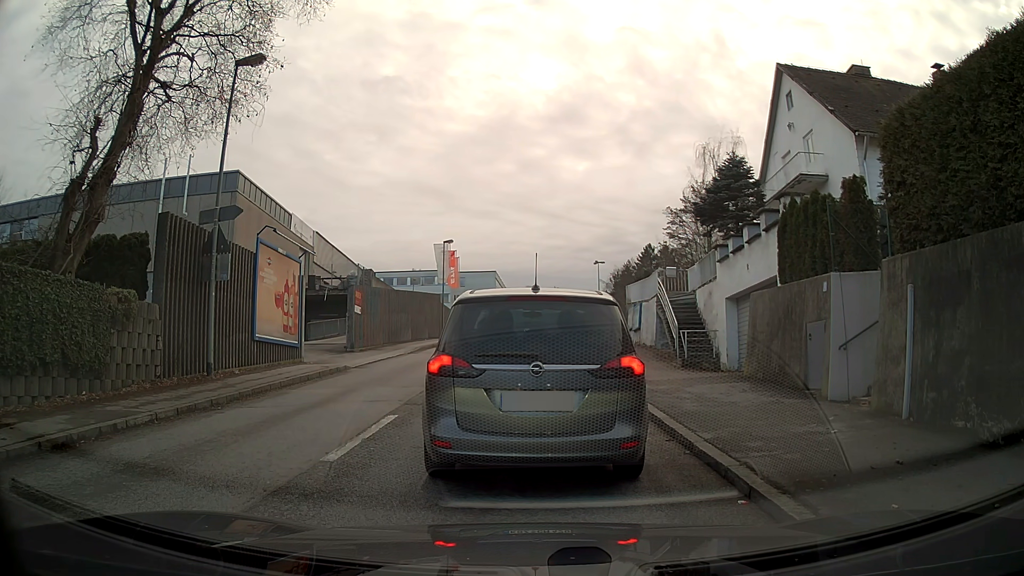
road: tertiary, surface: asphalt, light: Day
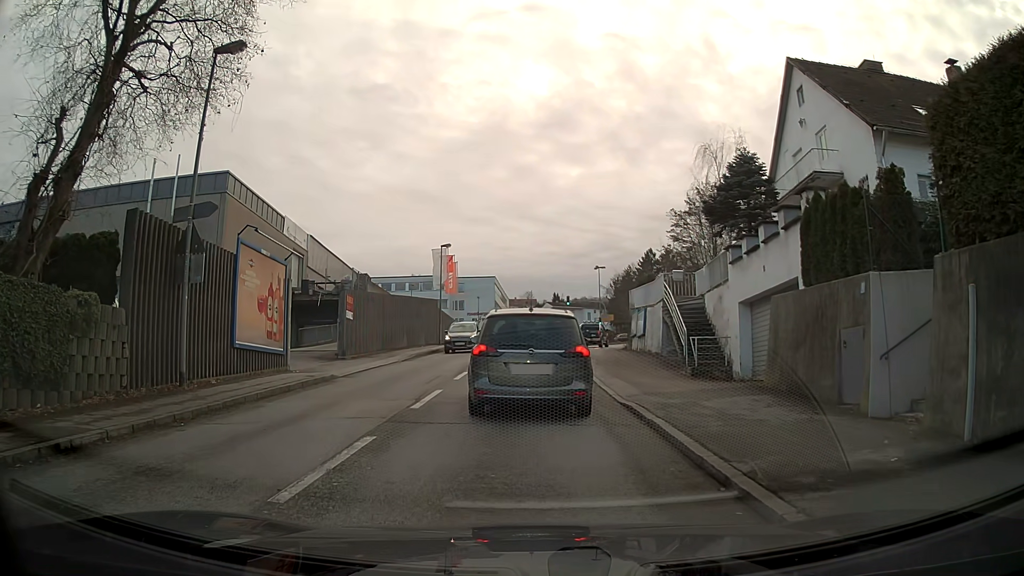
(0.0, +1.5) m; 0°
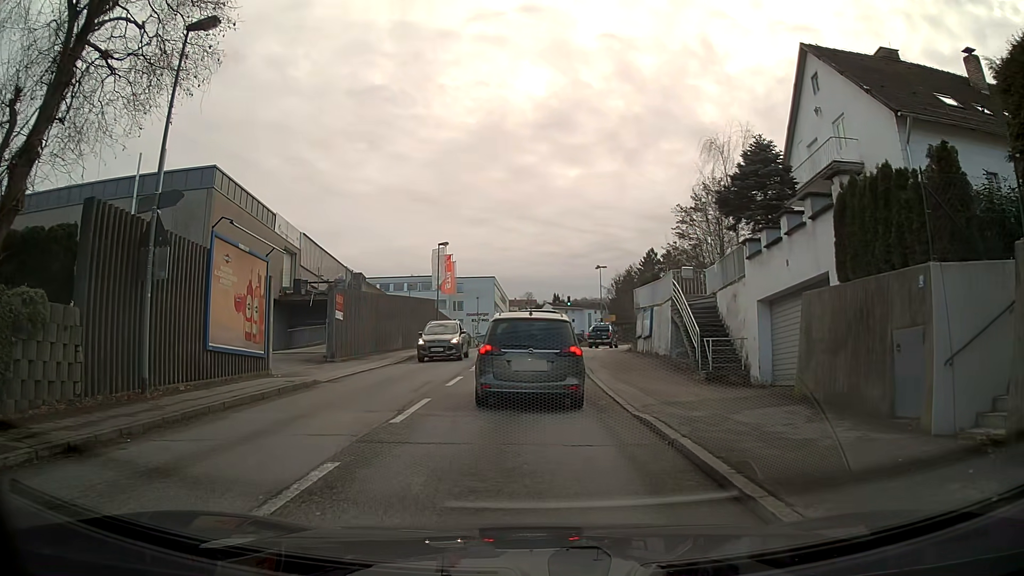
(0.0, +1.7) m; 0°
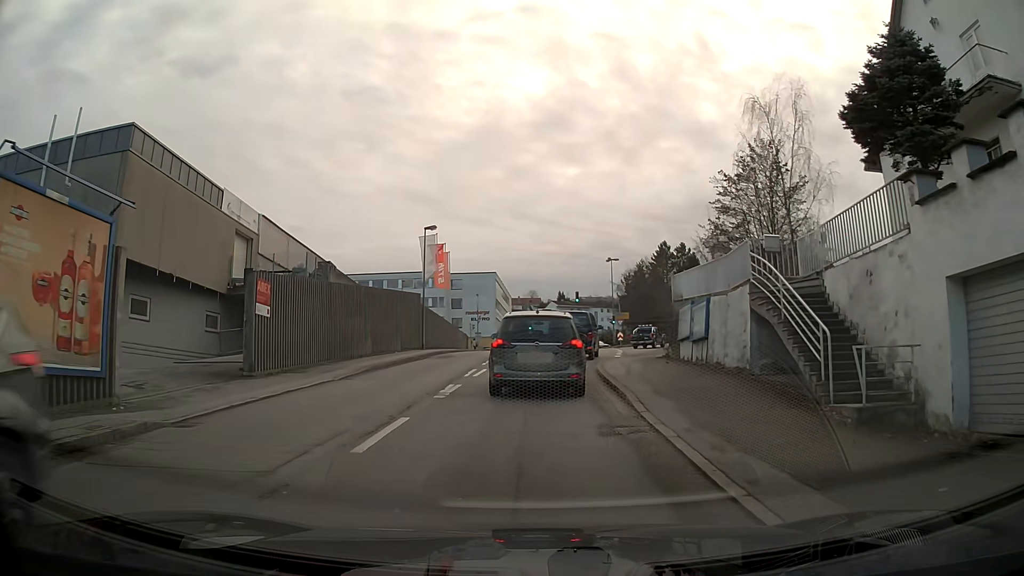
(0.0, +8.7) m; -1°
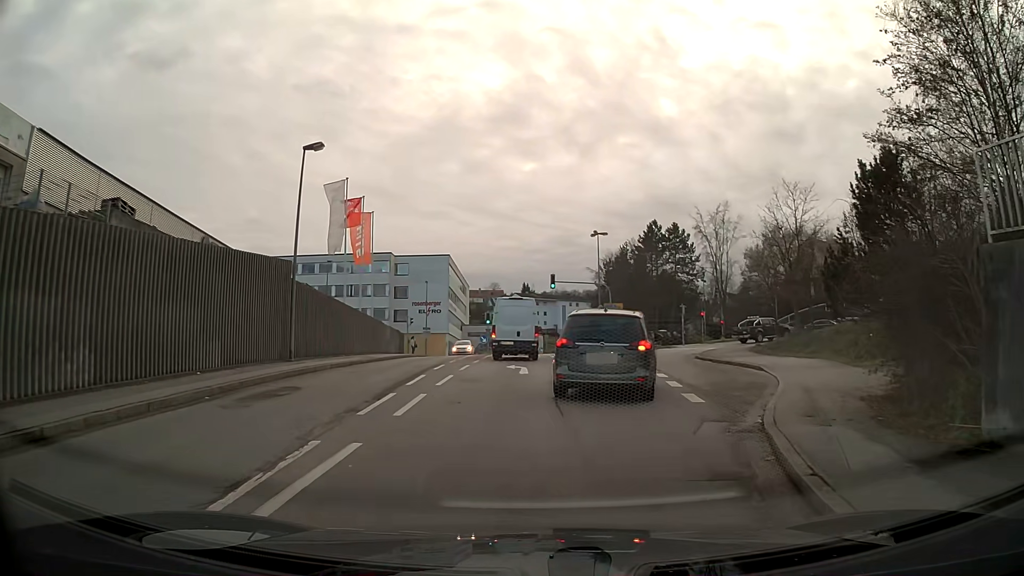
(+0.3, +19.4) m; +5°
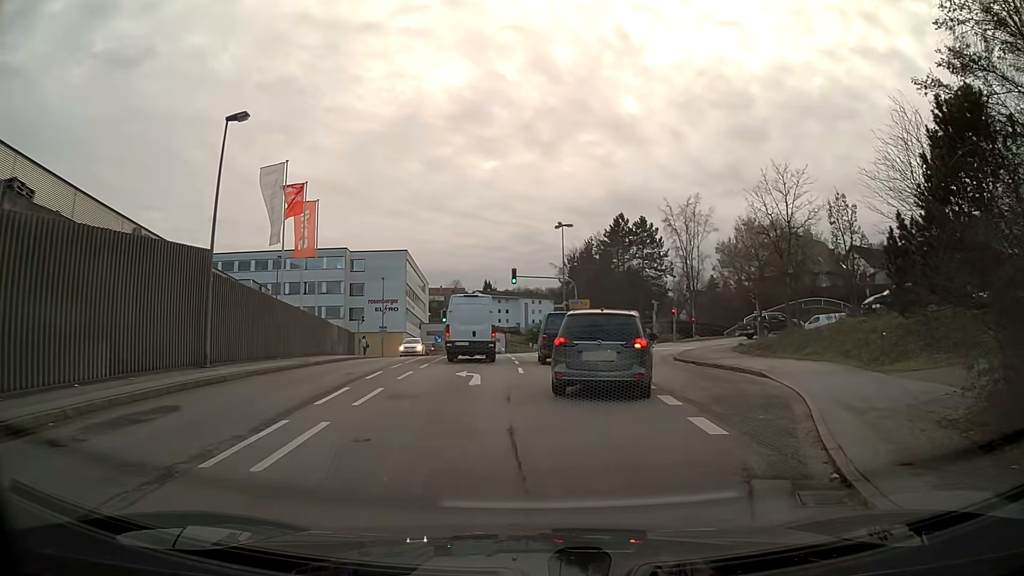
(+0.1, +3.8) m; +3°
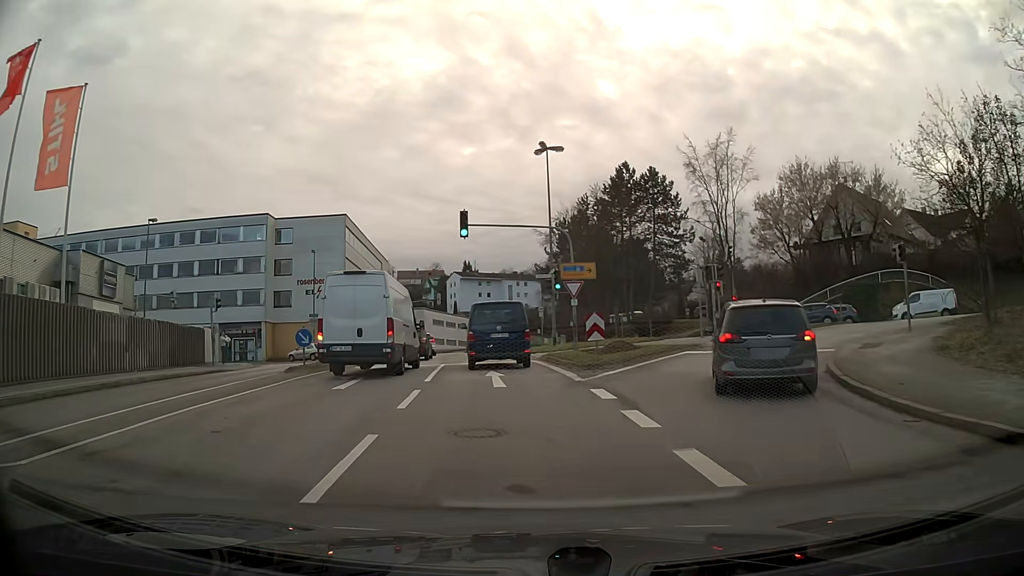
(+0.5, +21.3) m; -1°
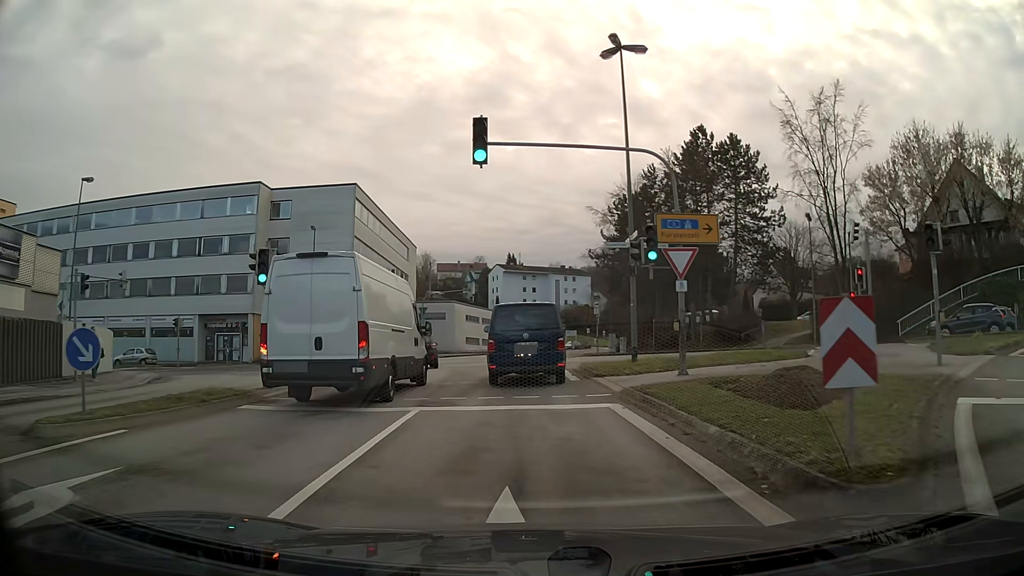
(-0.5, +13.2) m; -4°
(0, +10) (0, +20) (0, +30) (+1, +40) (+2, +50) (+3, +60) (+5, +70) (+8, +79) (+11, +89) (+15, +98) m
